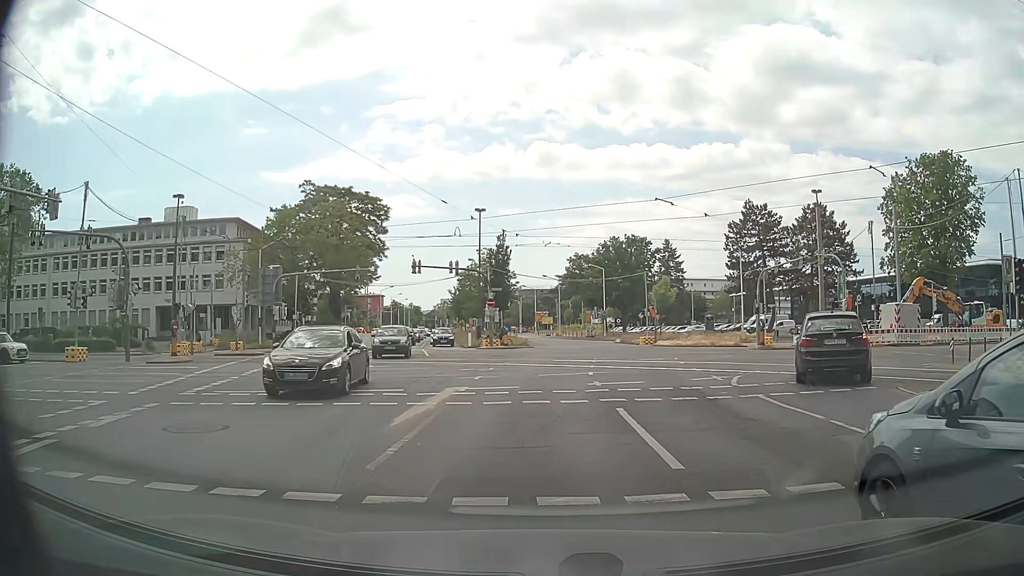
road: secondary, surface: asphalt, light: Day
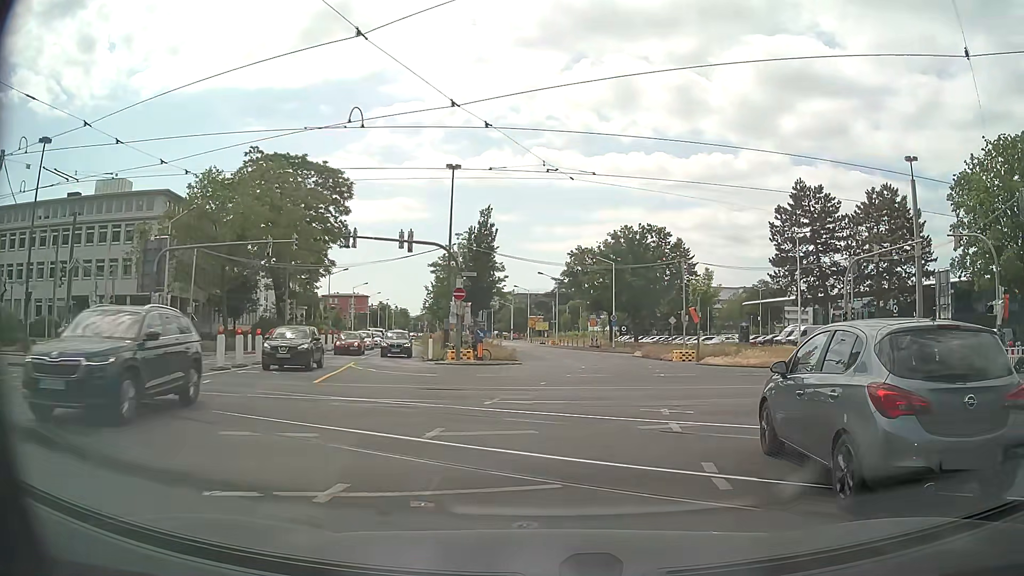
(+0.1, +17.1) m; +1°
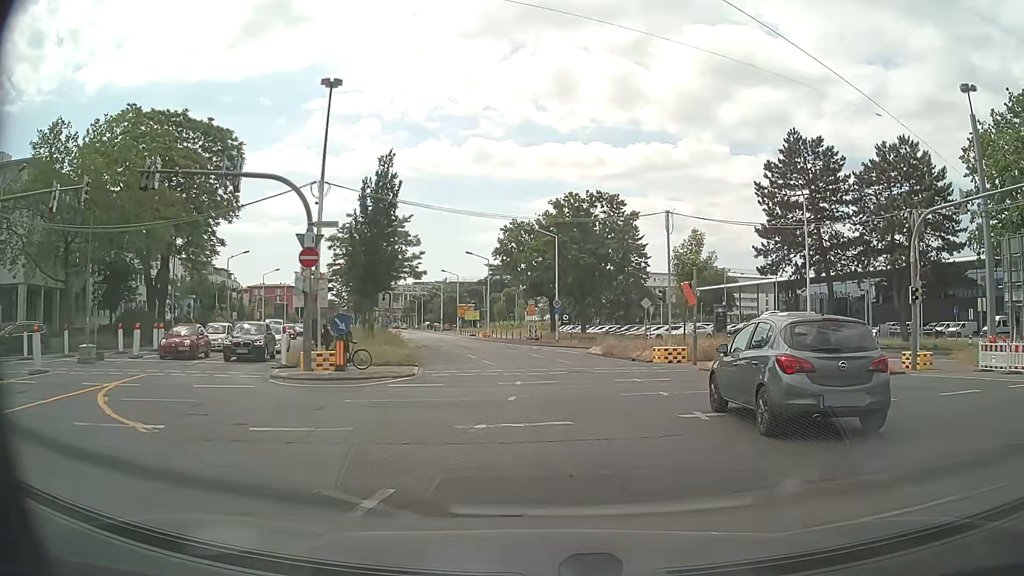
(+0.7, +13.5) m; +6°
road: primary
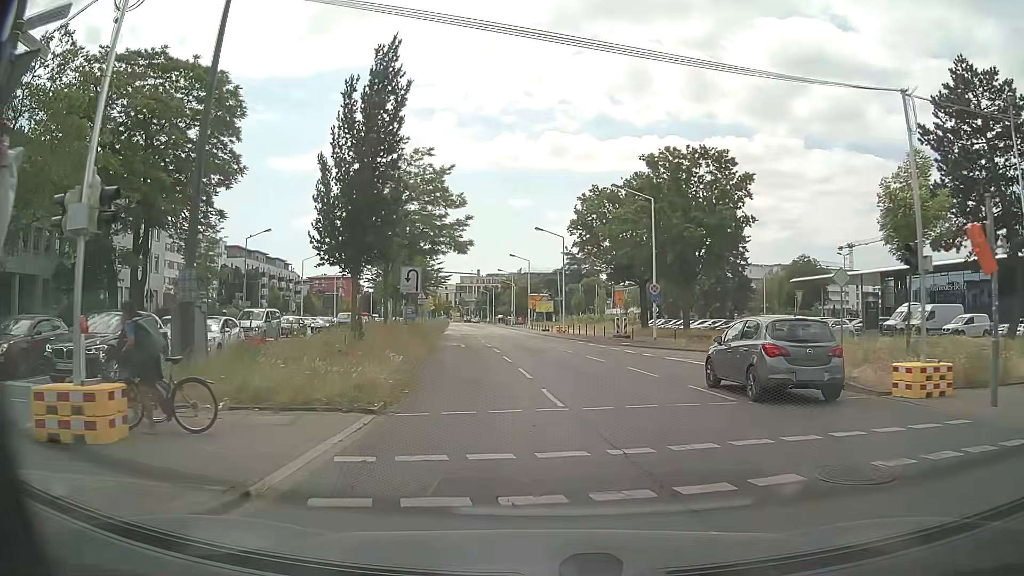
(-0.7, +14.7) m; -7°
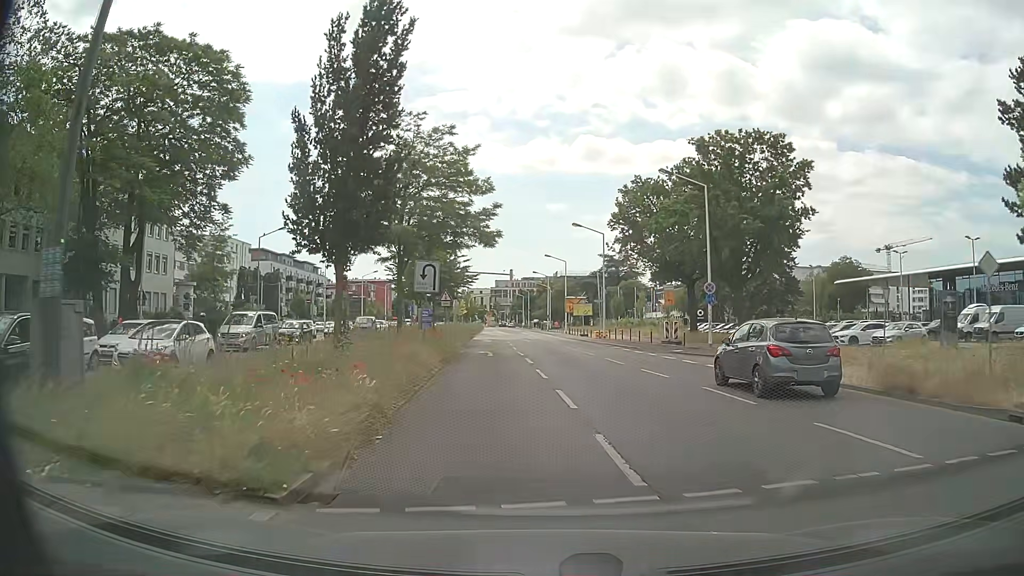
(-0.1, +5.2) m; -2°
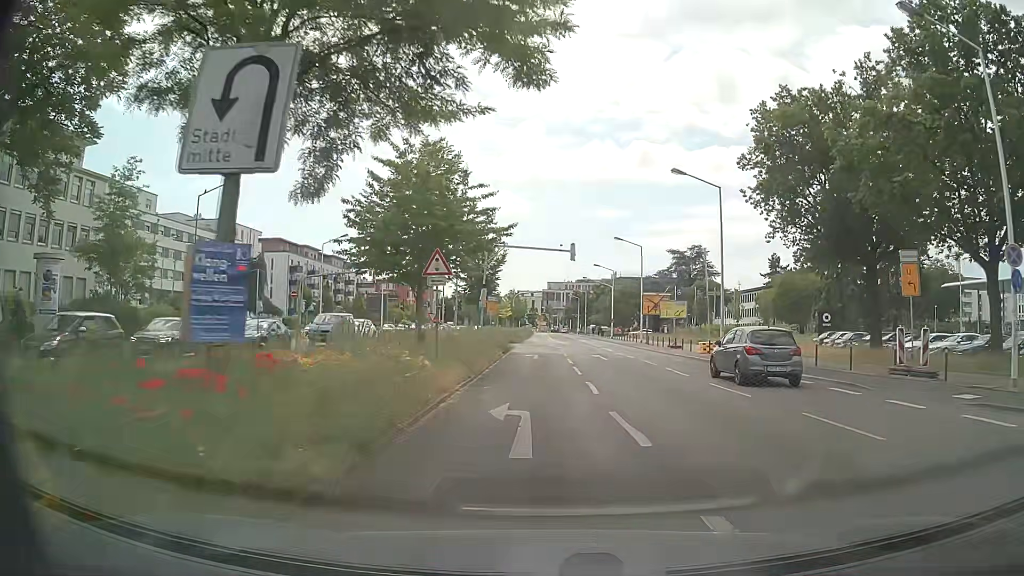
(-1.5, +21.9) m; -4°
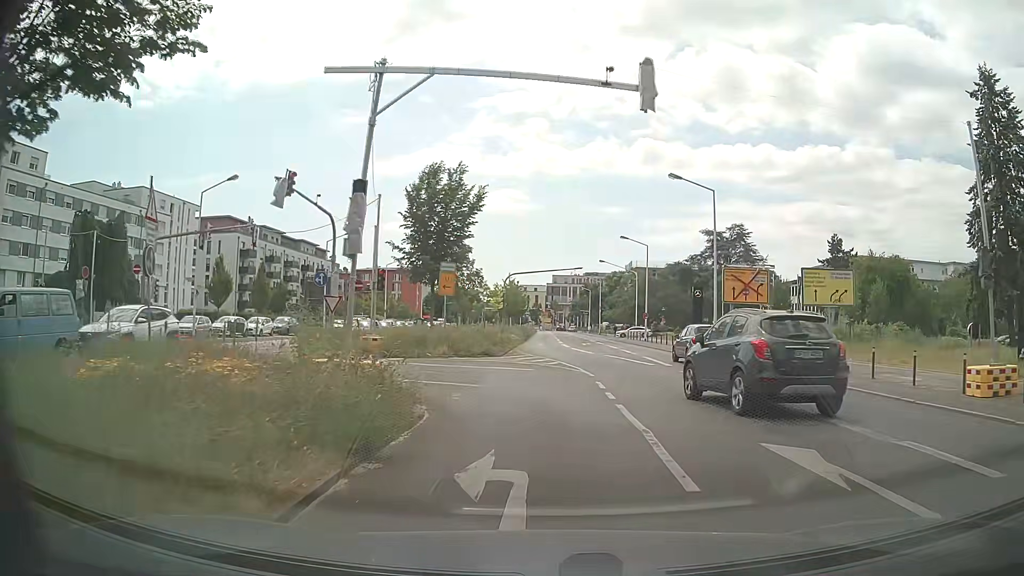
(-0.3, +26.2) m; -1°
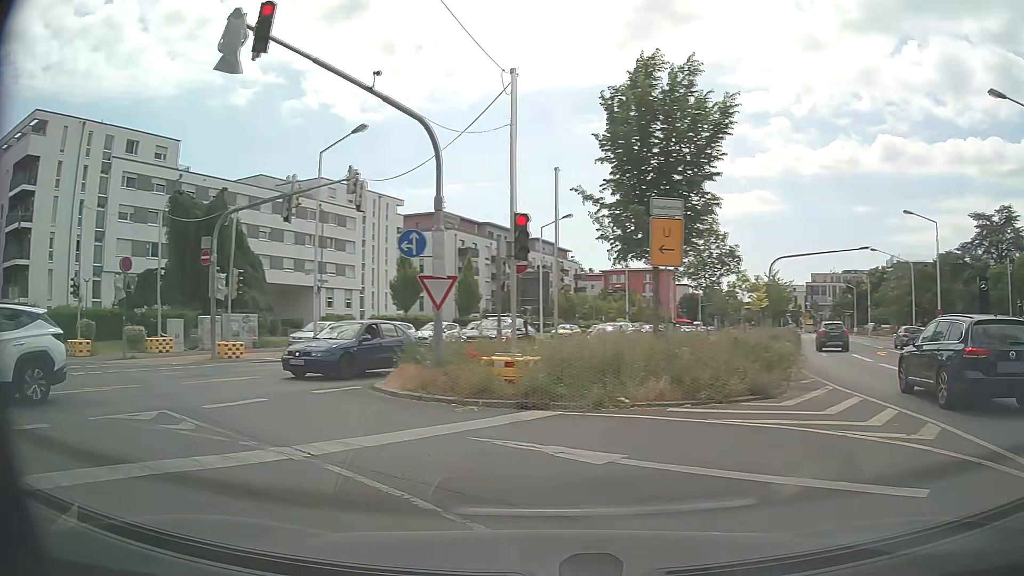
(-0.4, +13.6) m; -19°
